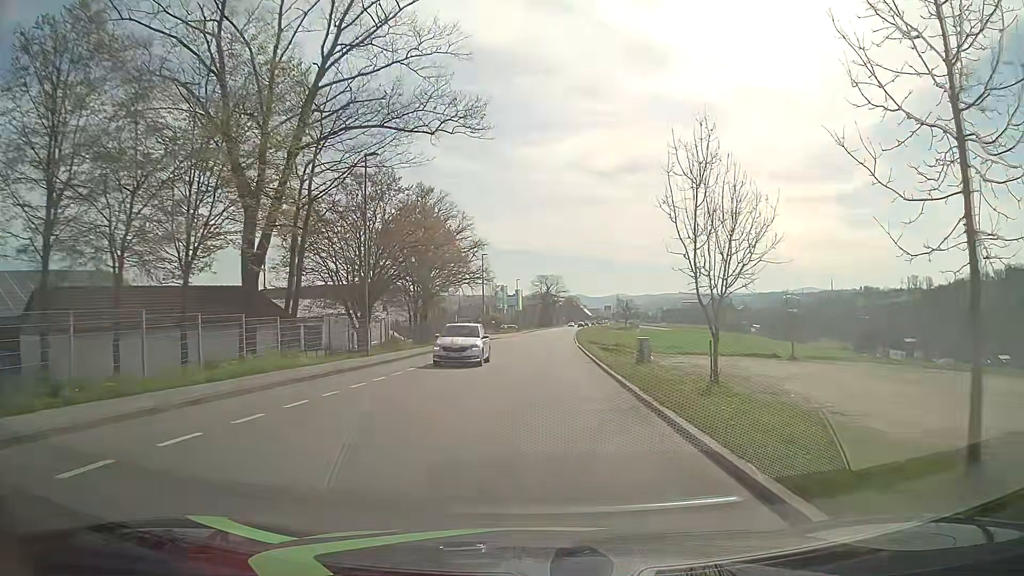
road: tertiary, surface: asphalt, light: Day
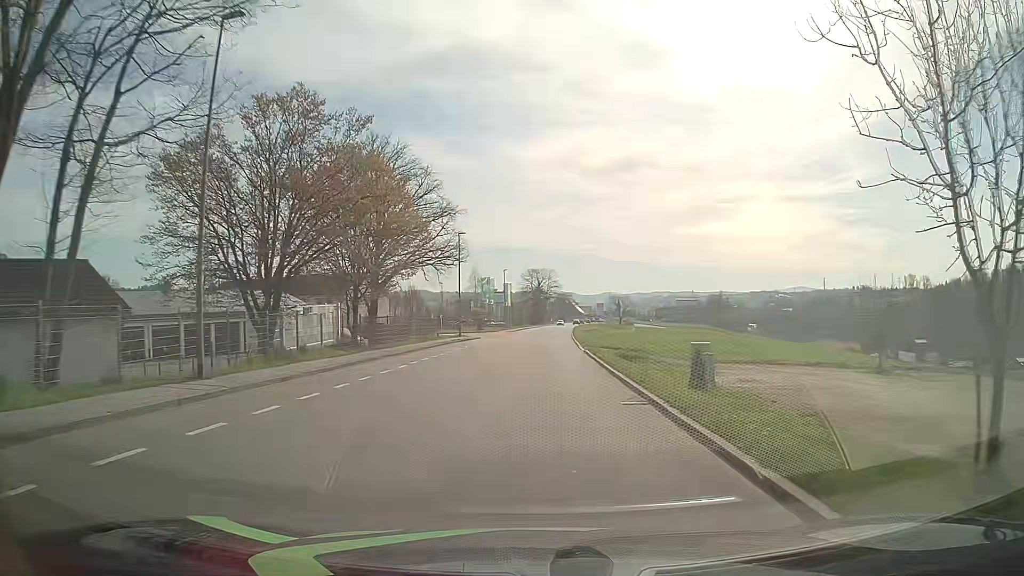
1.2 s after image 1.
(+0.1, +13.5) m; 0°
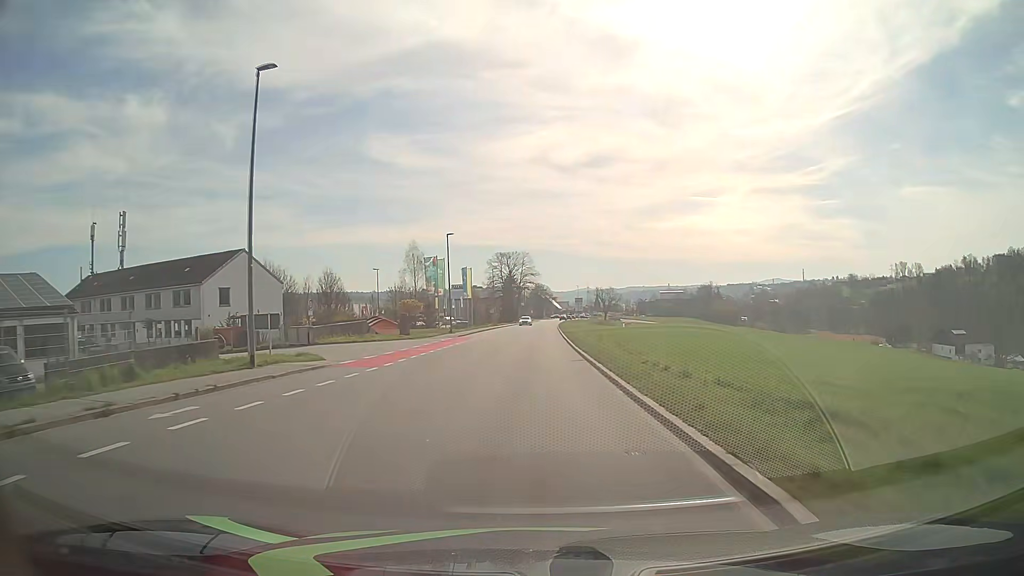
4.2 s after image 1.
(+1.5, +36.1) m; +3°
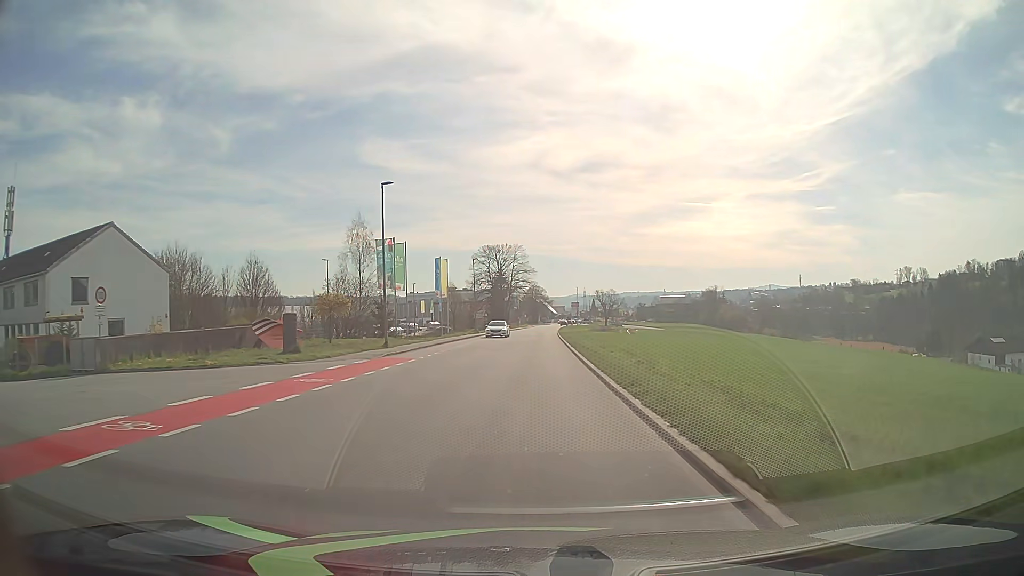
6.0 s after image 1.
(0.0, +22.3) m; 0°
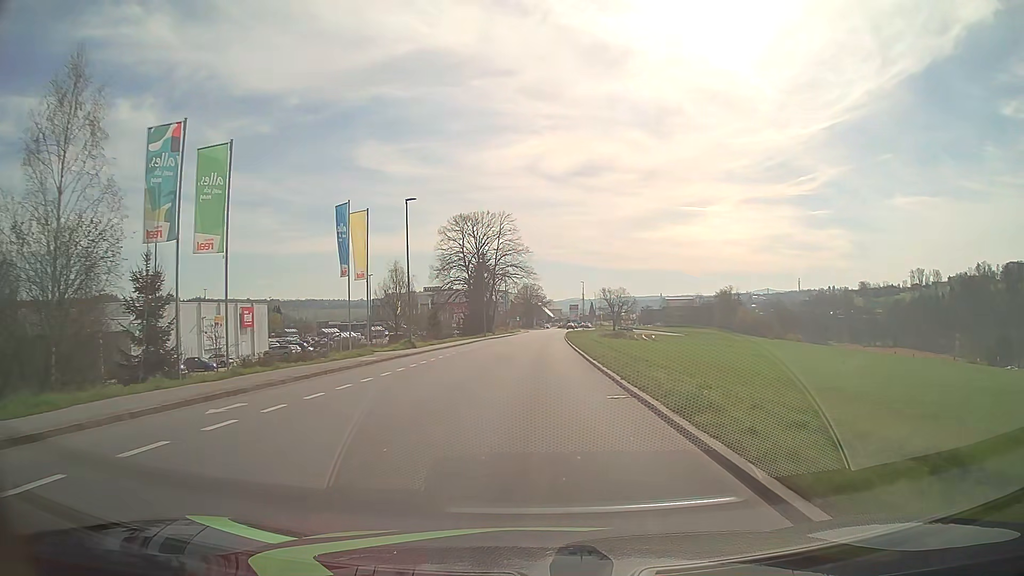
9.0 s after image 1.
(-0.1, +37.5) m; 0°
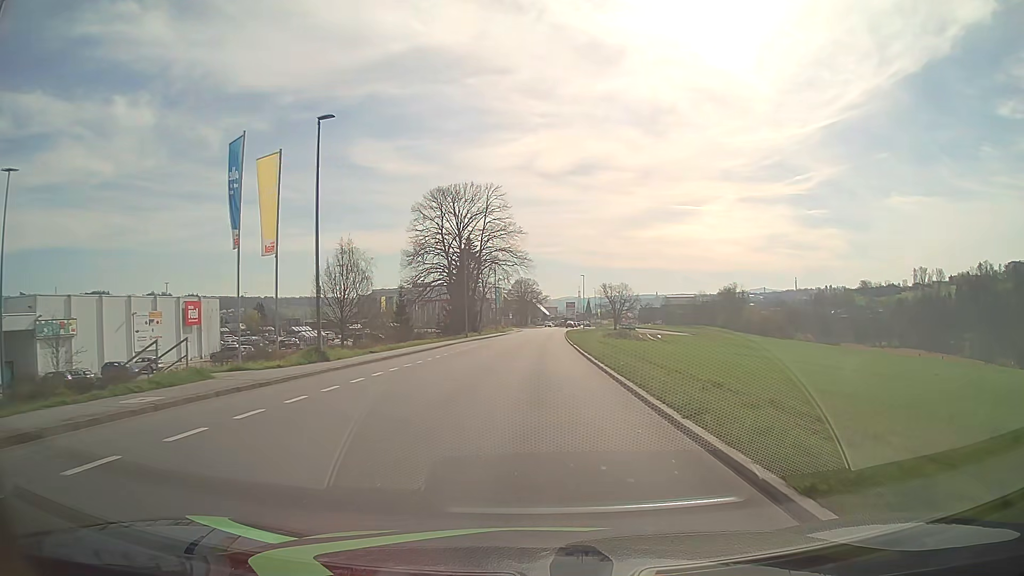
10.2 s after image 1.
(+0.1, +15.1) m; +1°
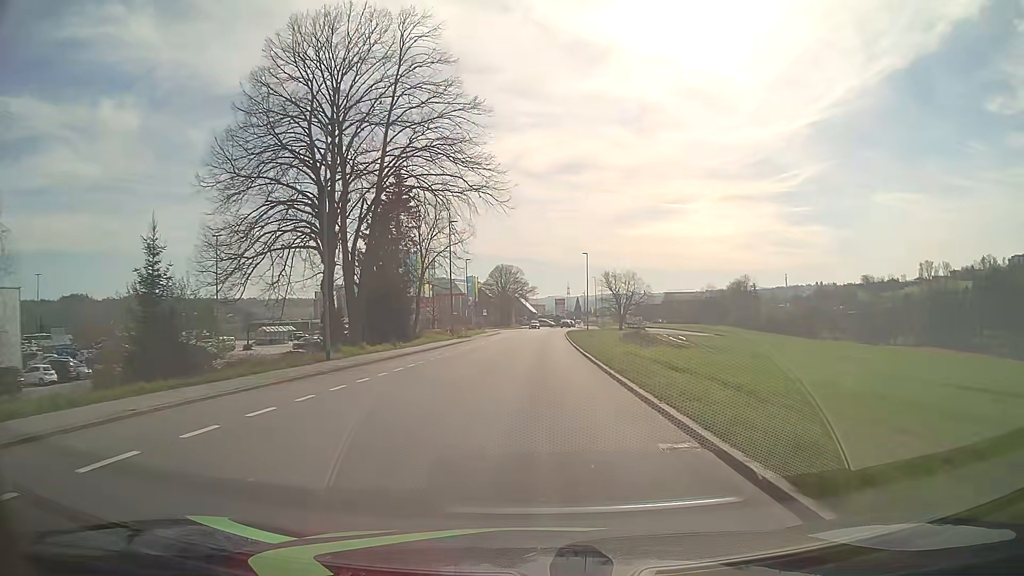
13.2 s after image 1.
(+0.3, +38.0) m; +1°
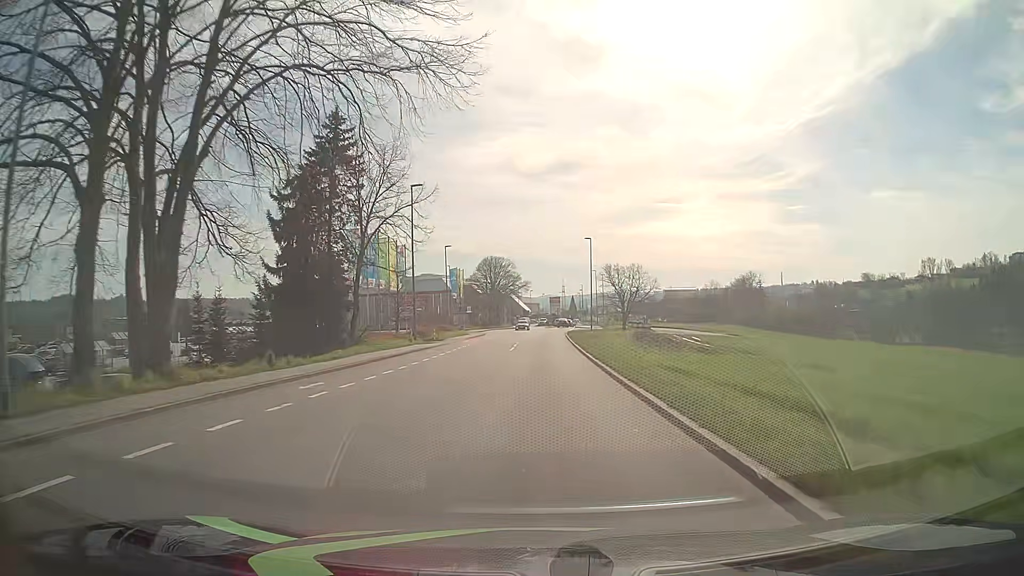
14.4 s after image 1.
(+0.1, +15.2) m; 0°
(0, +10) (0, +20) (0, +30) (+1, +40) (+1, +50) (+1, +60) (+2, +70) (+2, +80) (+3, +90) (+4, +100) m
